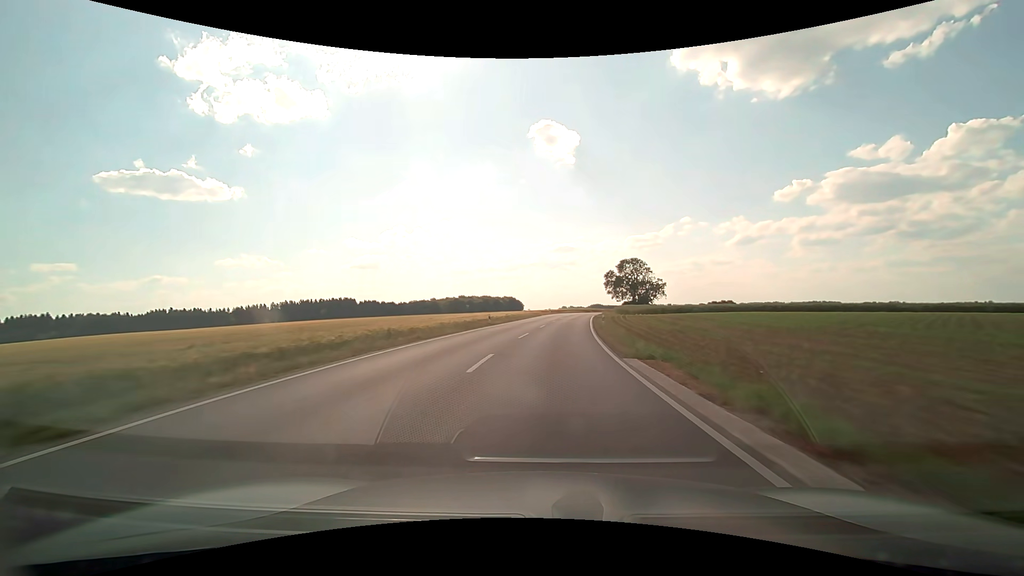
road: secondary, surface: asphalt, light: Day
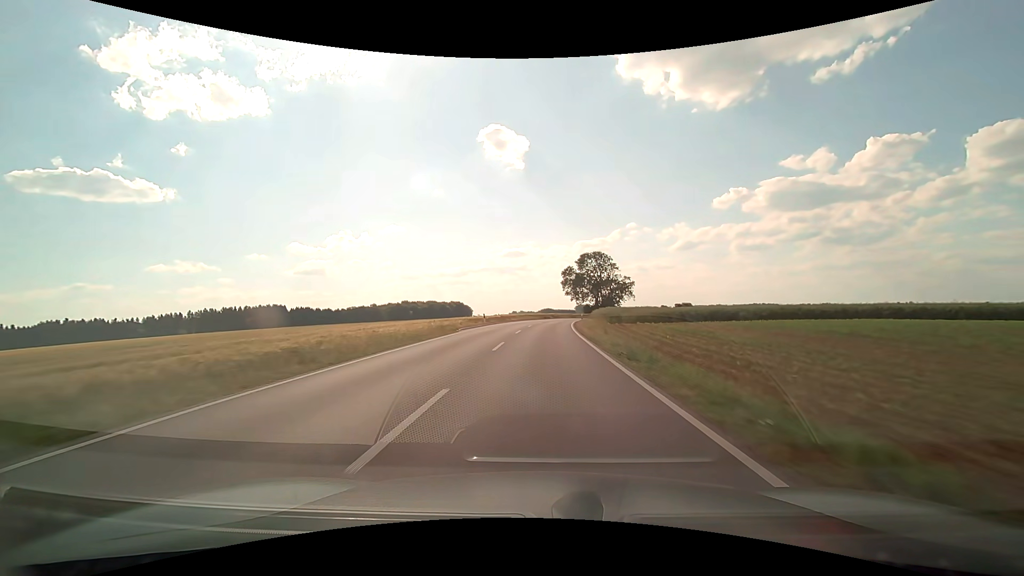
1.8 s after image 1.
(+2.6, +41.6) m; +6°
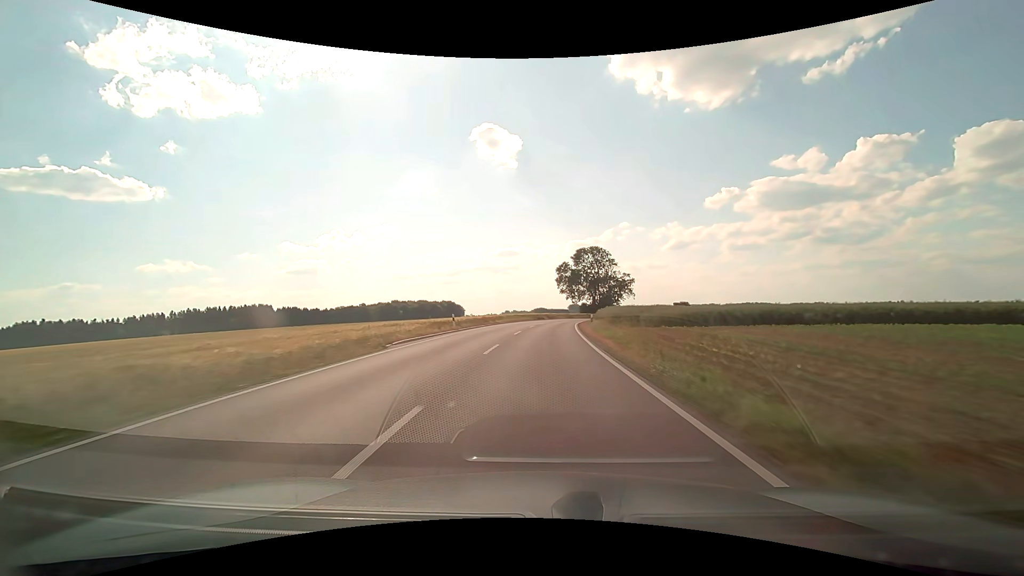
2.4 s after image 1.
(+0.1, +13.6) m; +1°
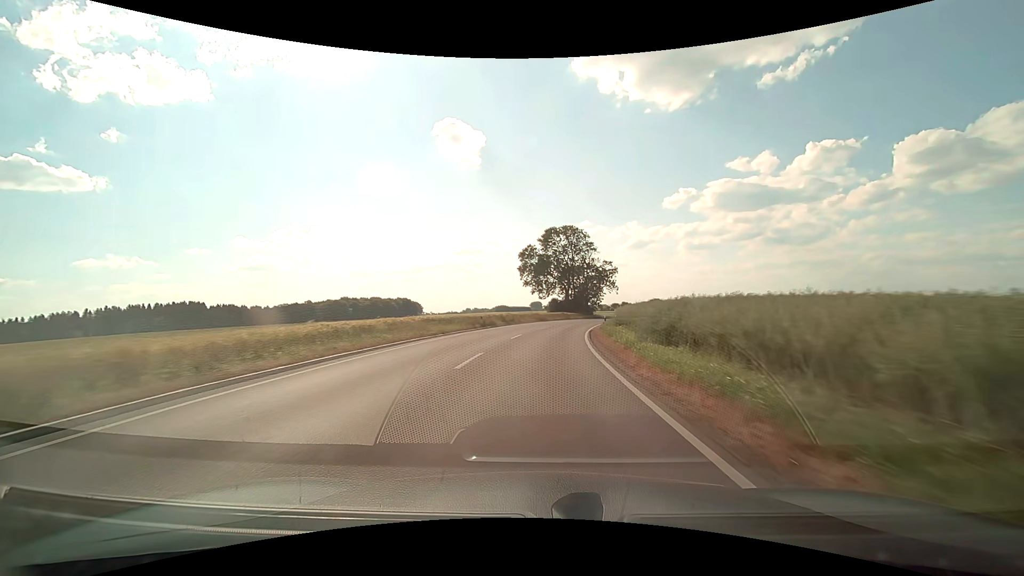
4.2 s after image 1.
(+1.1, +39.1) m; +4°
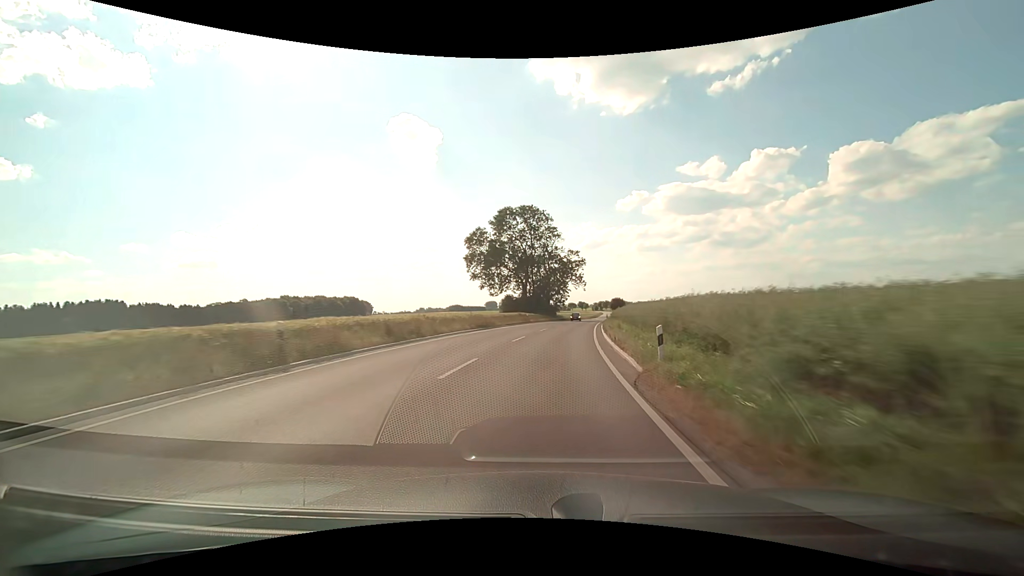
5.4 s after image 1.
(+1.0, +25.4) m; +5°
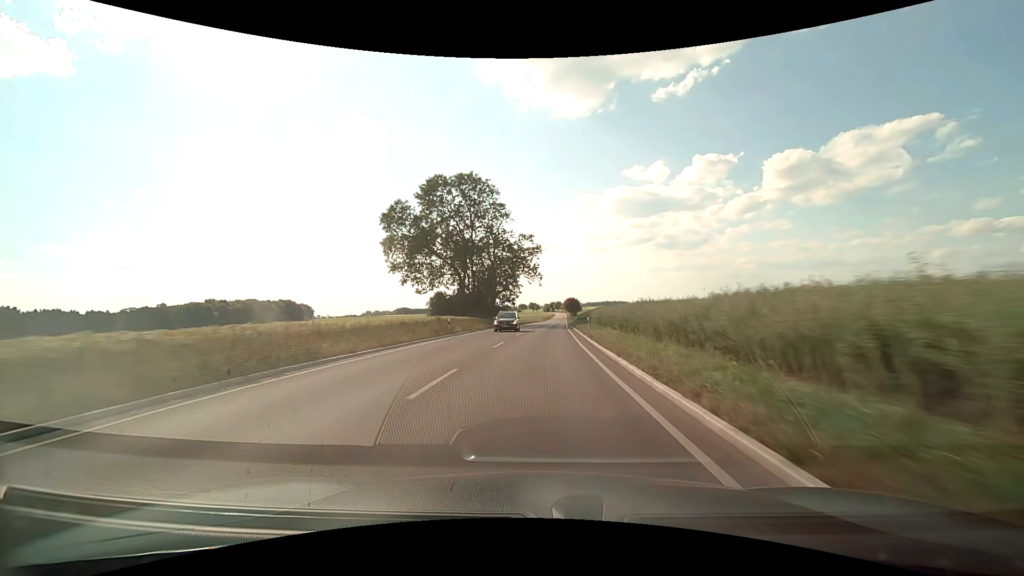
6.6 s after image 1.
(+1.4, +25.7) m; +6°
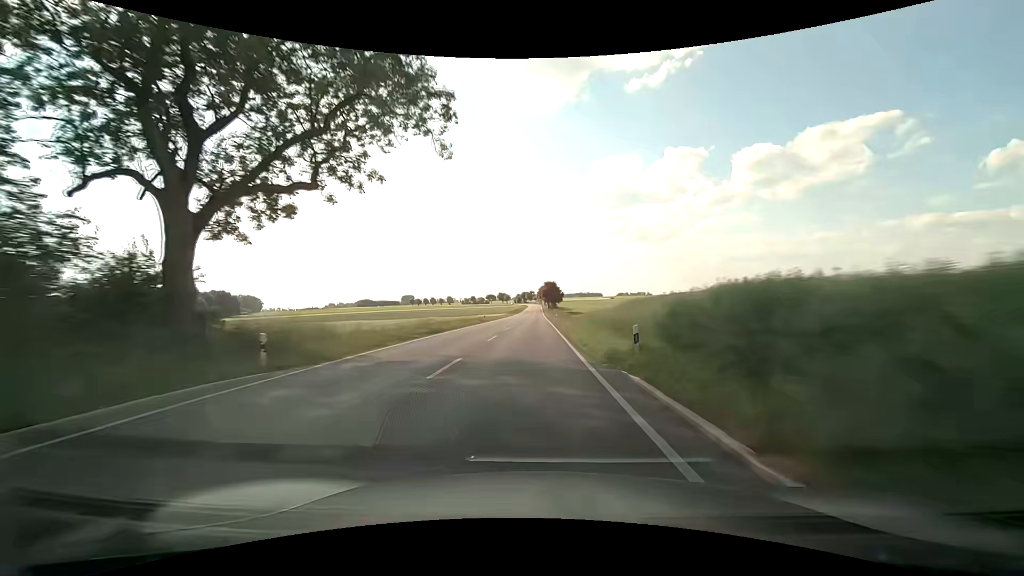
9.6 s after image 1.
(+2.9, +70.3) m; +3°
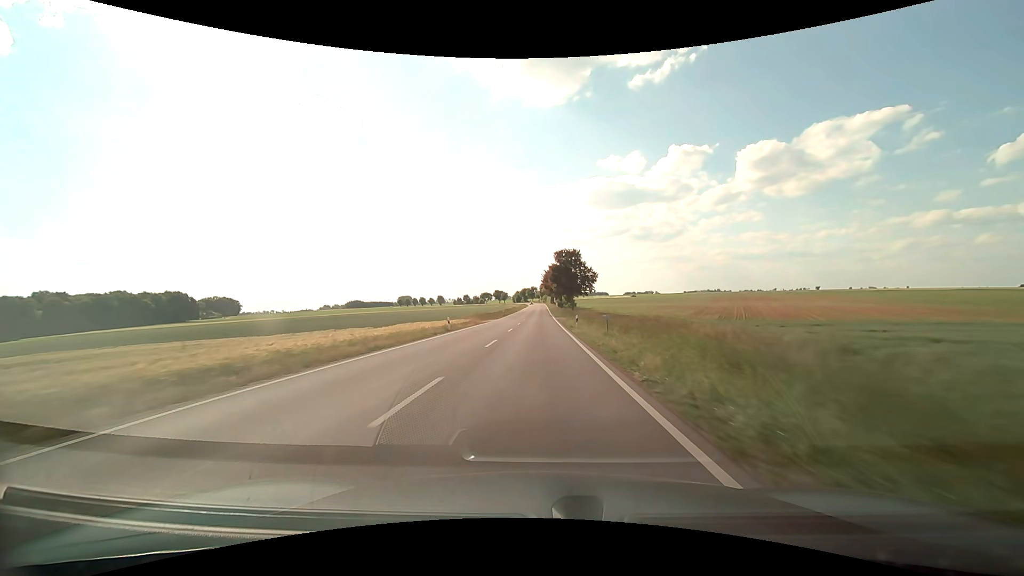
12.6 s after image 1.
(-0.2, +76.6) m; 0°
(0, +10) (0, +20) (0, +30) (0, +40) (0, +50) (0, +60) (0, +70) (0, +80) (0, +90) (0, +100) m
